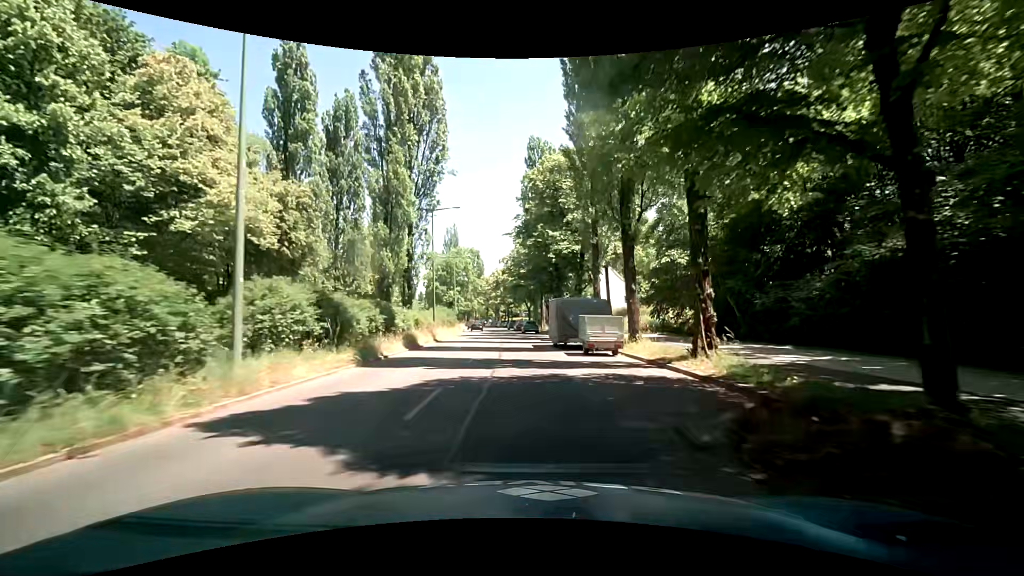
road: secondary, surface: asphalt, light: Day
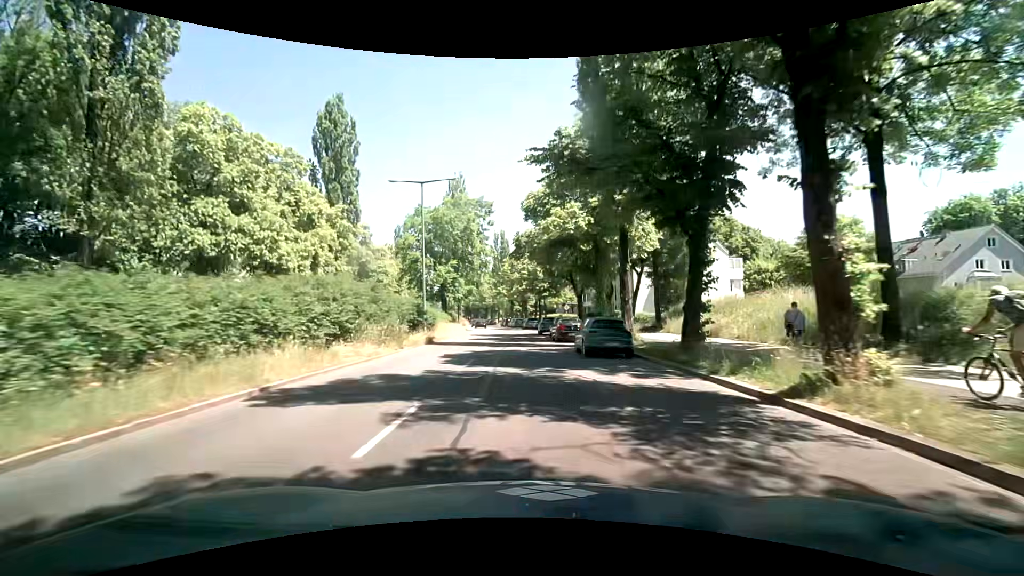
(-1.7, +38.2) m; -3°
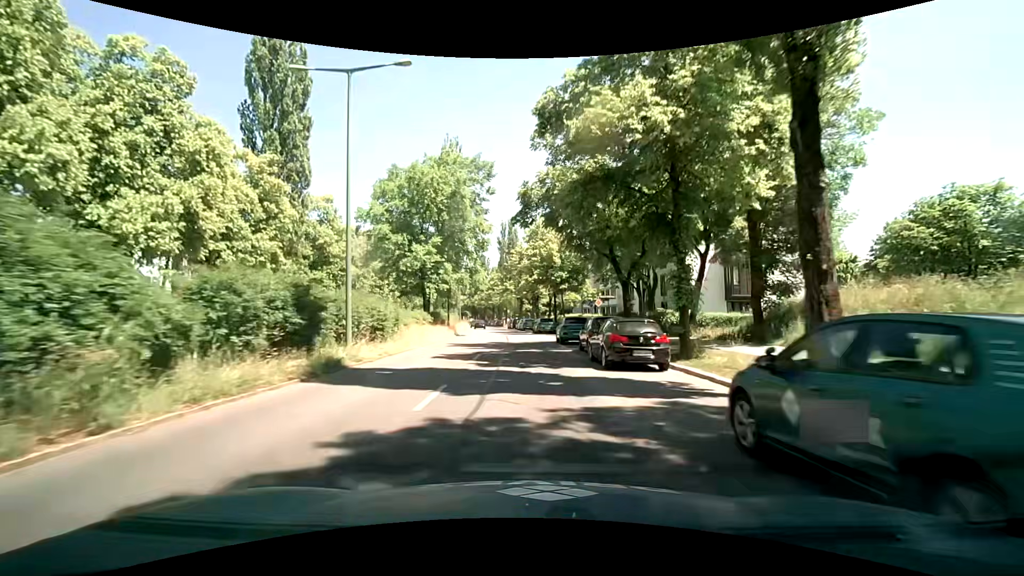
(-0.5, +15.4) m; -3°
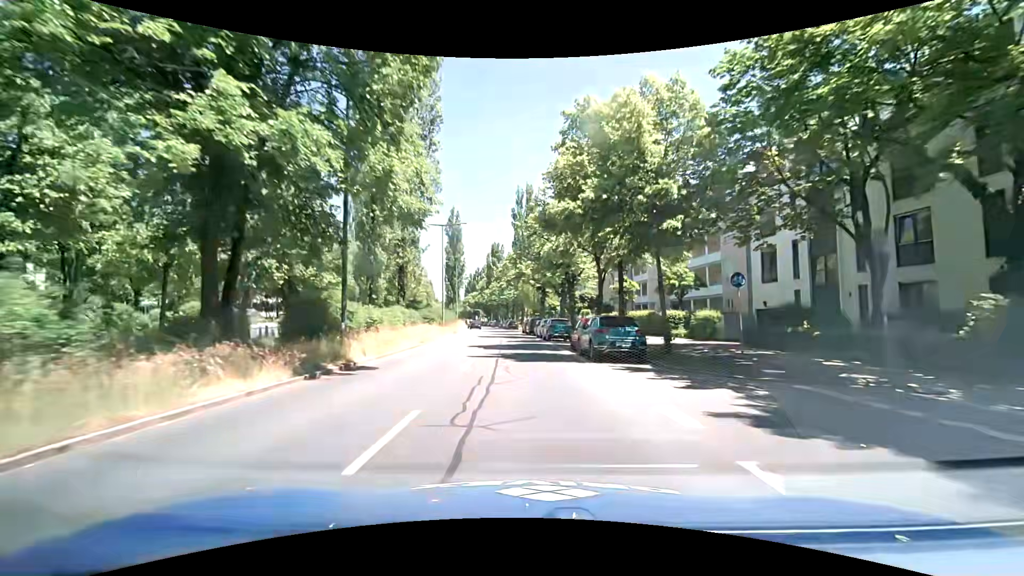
(-0.5, +30.3) m; -2°
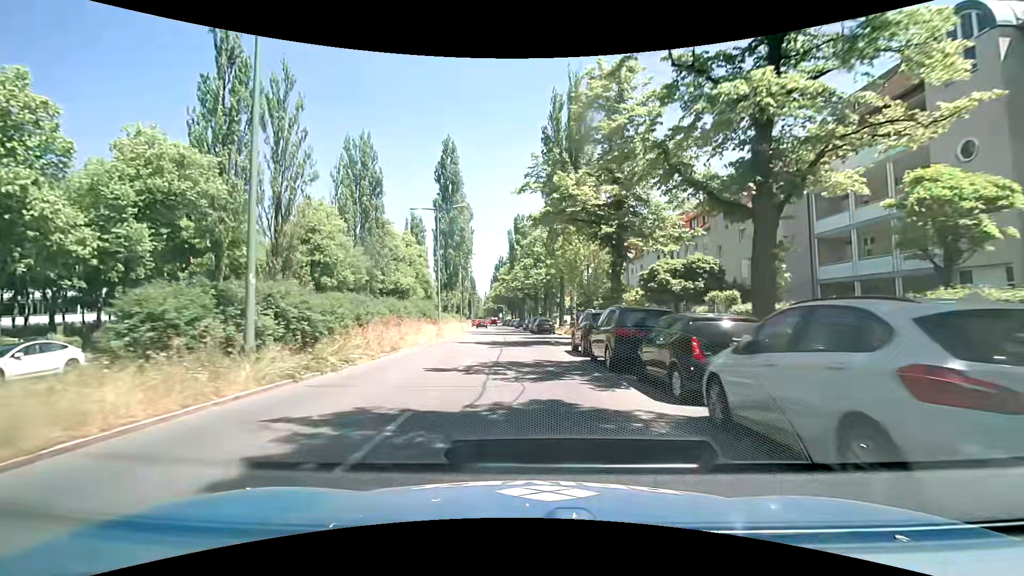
(-1.1, +36.2) m; -4°
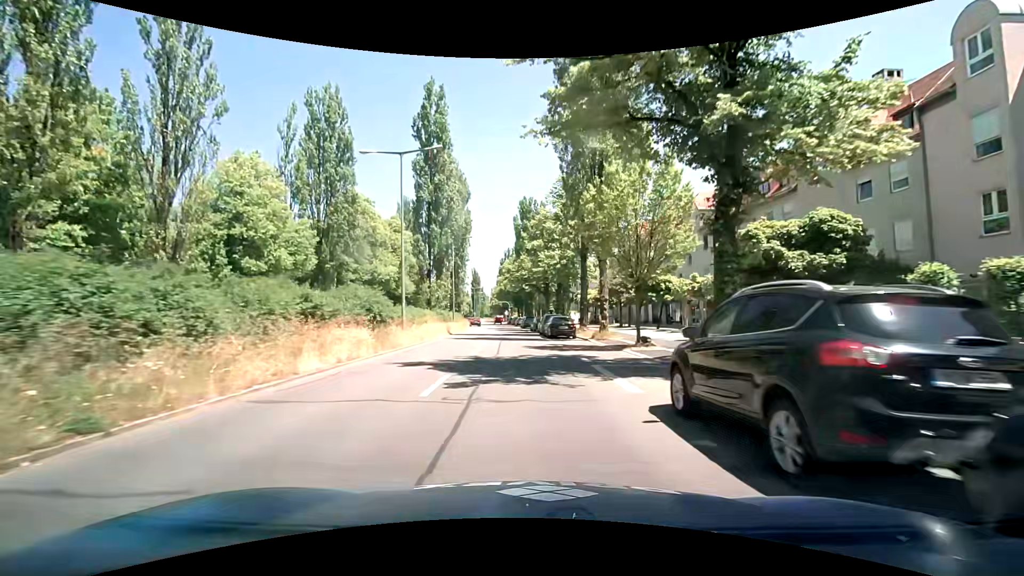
(-0.1, +13.7) m; 0°
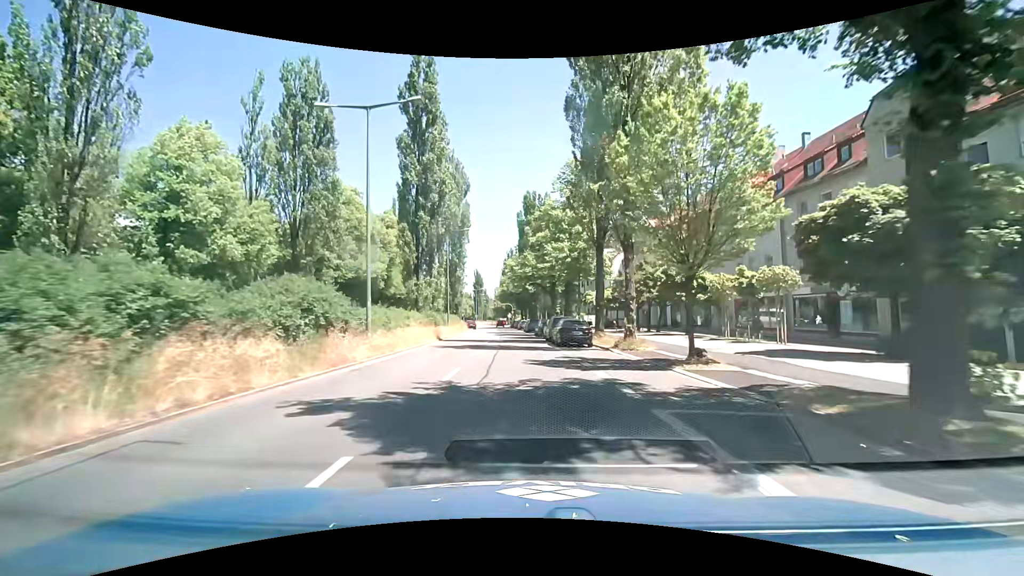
(-0.1, +6.4) m; -1°
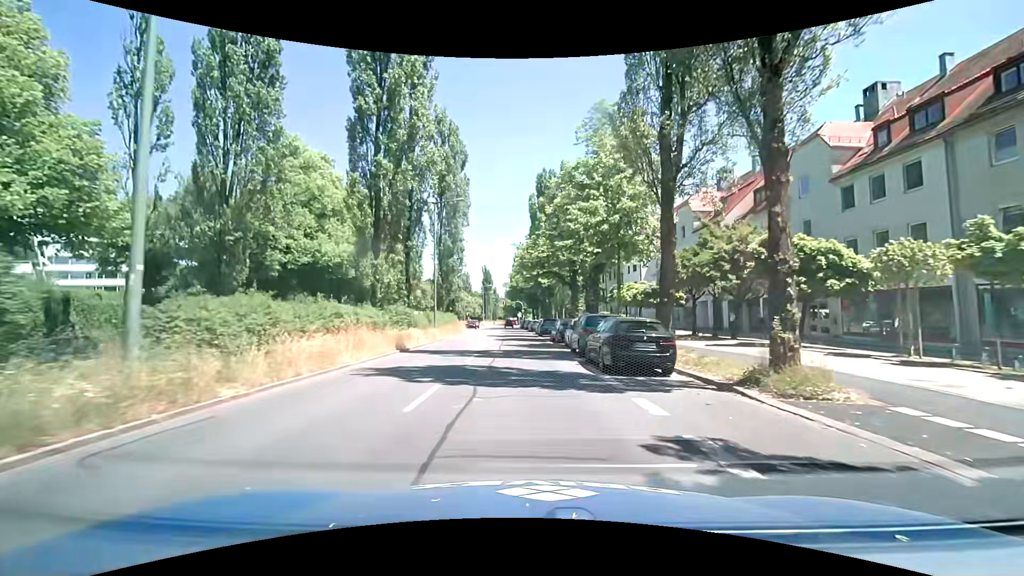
(-0.2, +12.7) m; -2°
